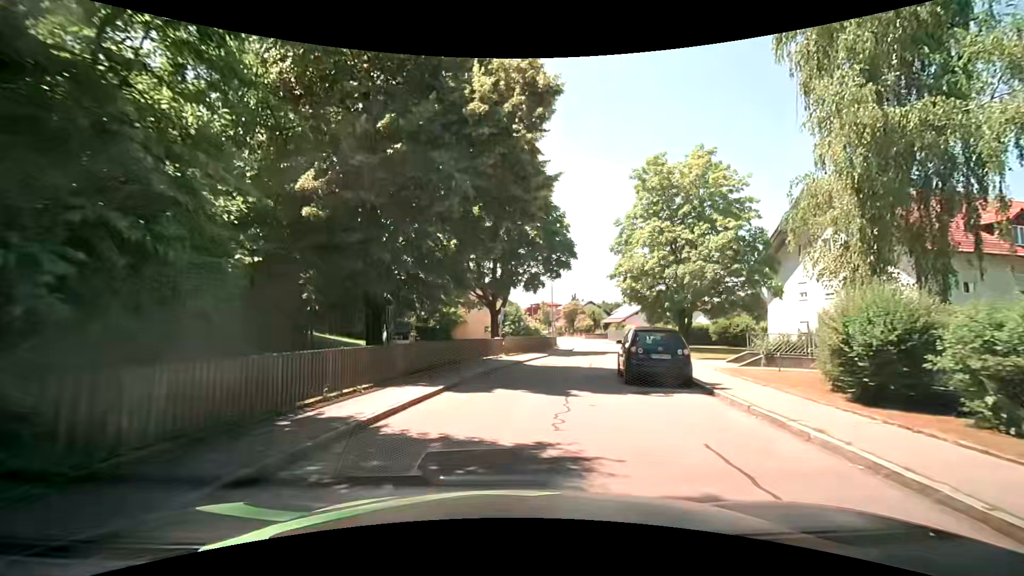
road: residential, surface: asphalt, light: Day
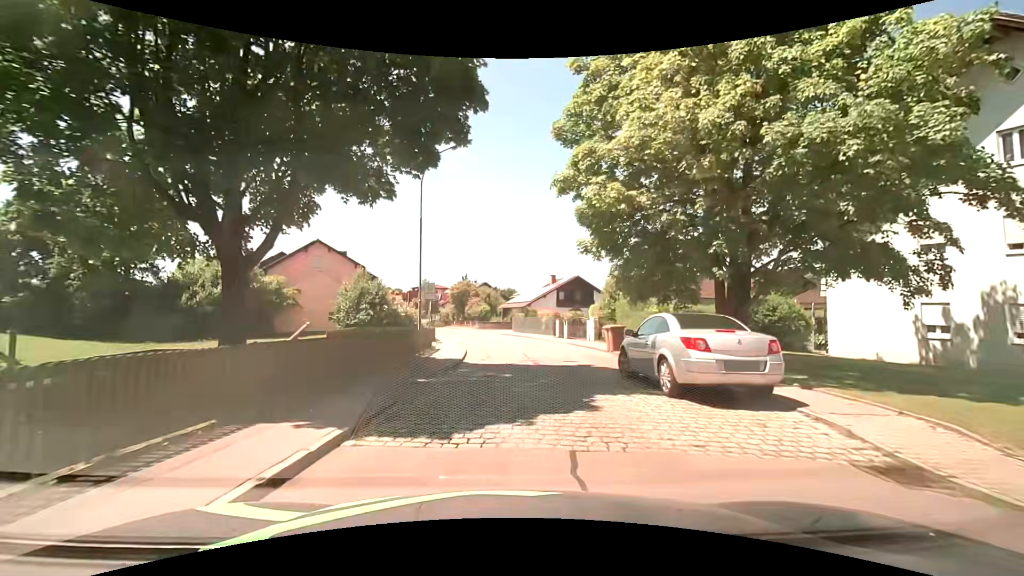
(+2.6, +22.5) m; +14°
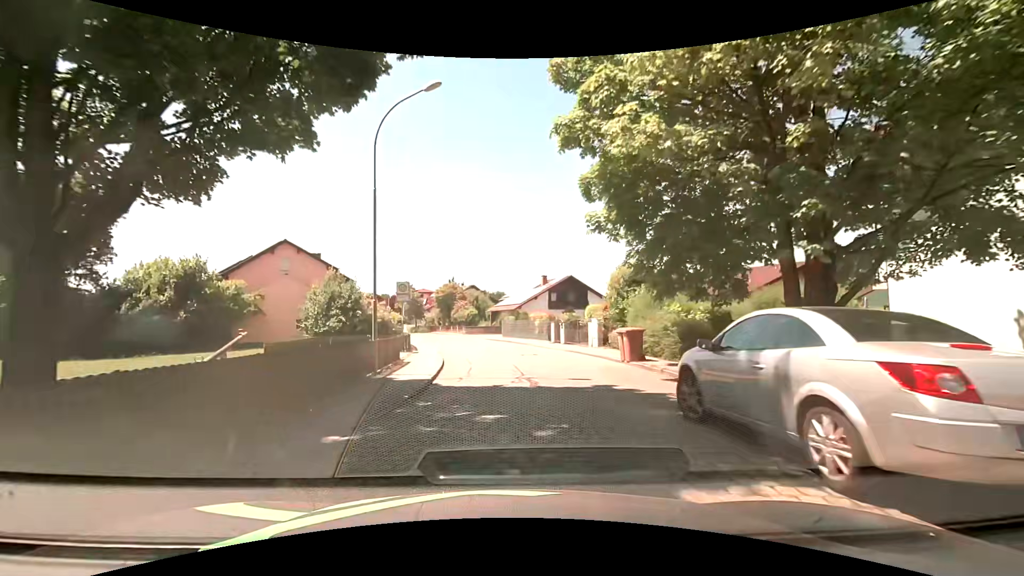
(0.0, +4.6) m; 0°
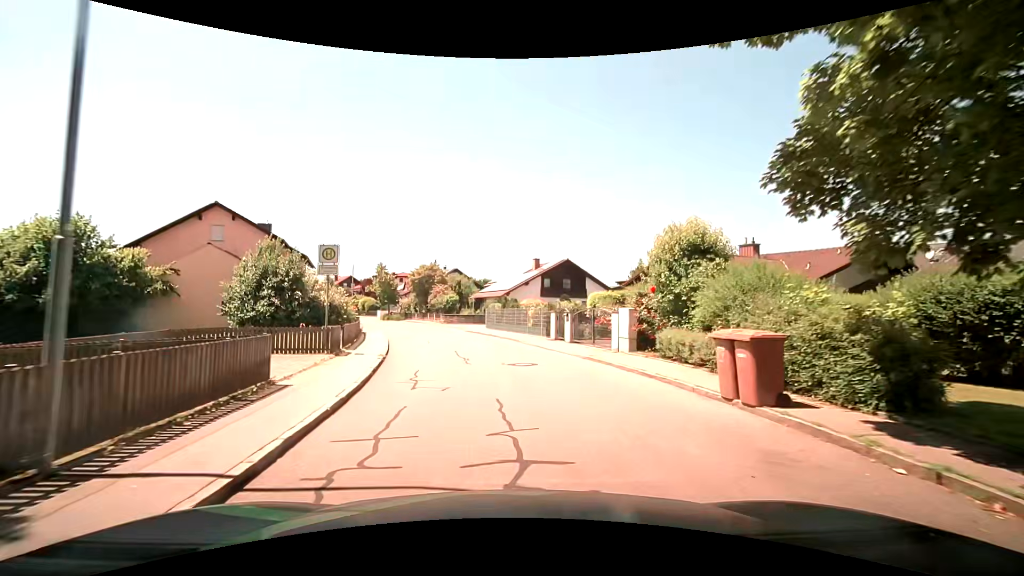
(+0.1, +9.0) m; +1°
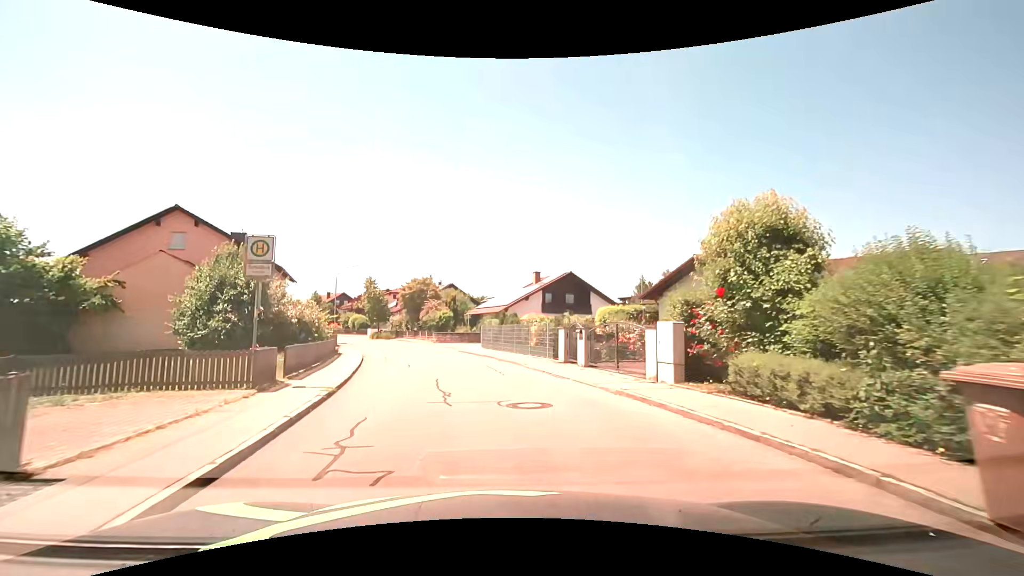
(+0.1, +4.6) m; +1°
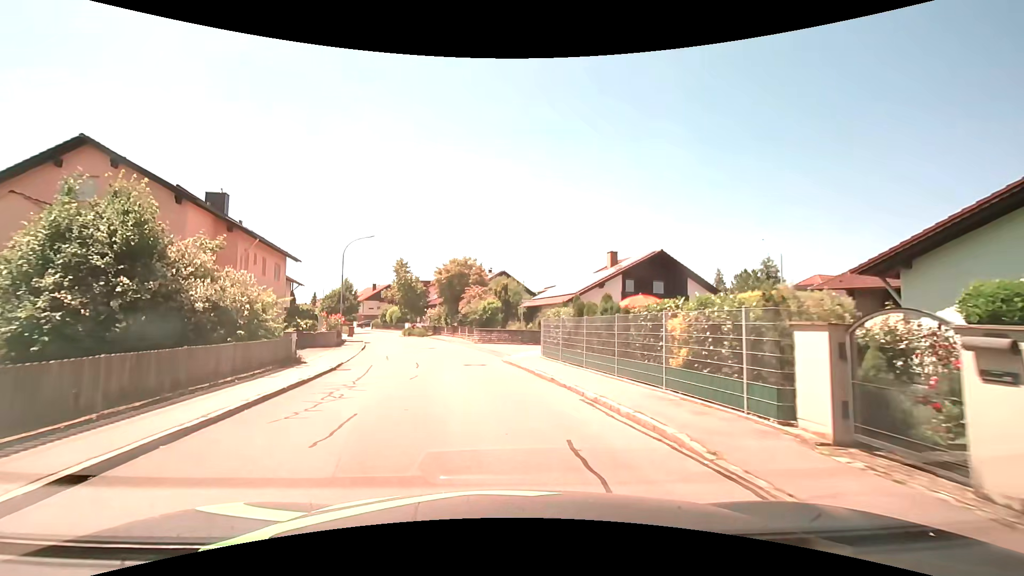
(-0.7, +13.5) m; -7°
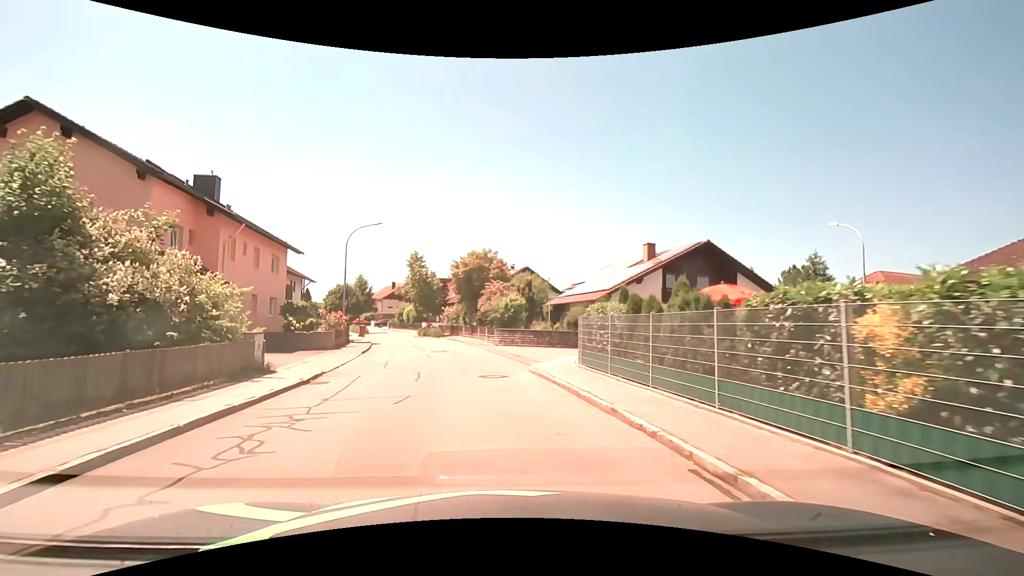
(-0.1, +4.4) m; -2°
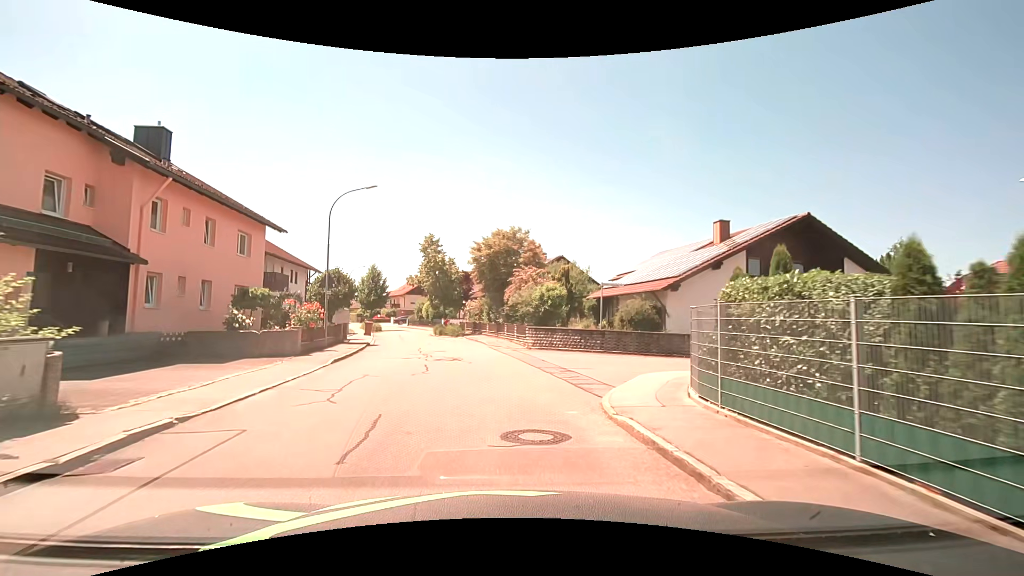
(-0.3, +7.7) m; -4°
(0, +10) (-2, +20) (-4, +30) (-7, +39) (-9, +49) (-12, +59) (-15, +68) (-19, +77) (-24, +86) (-29, +95) m
